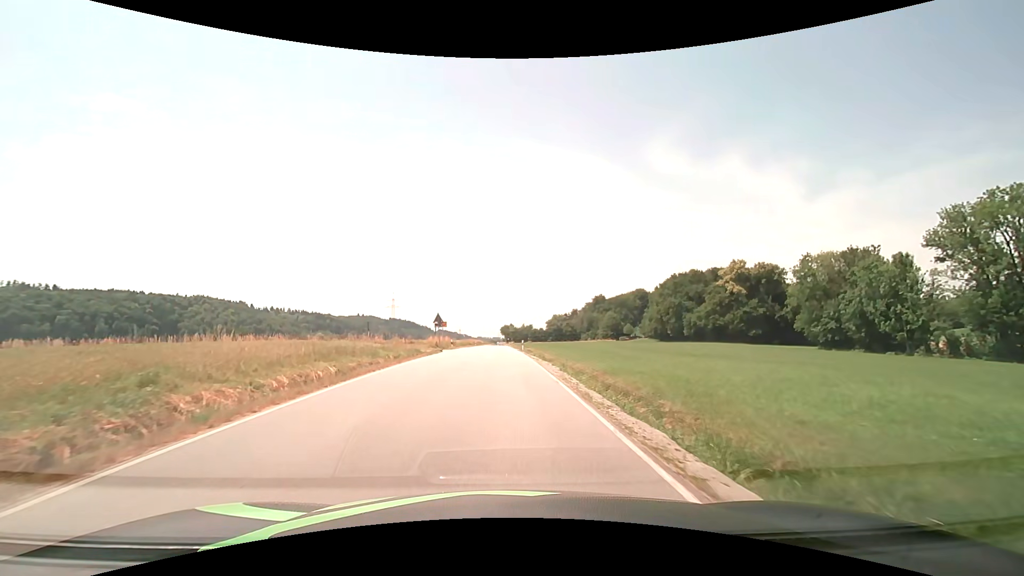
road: secondary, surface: asphalt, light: Day
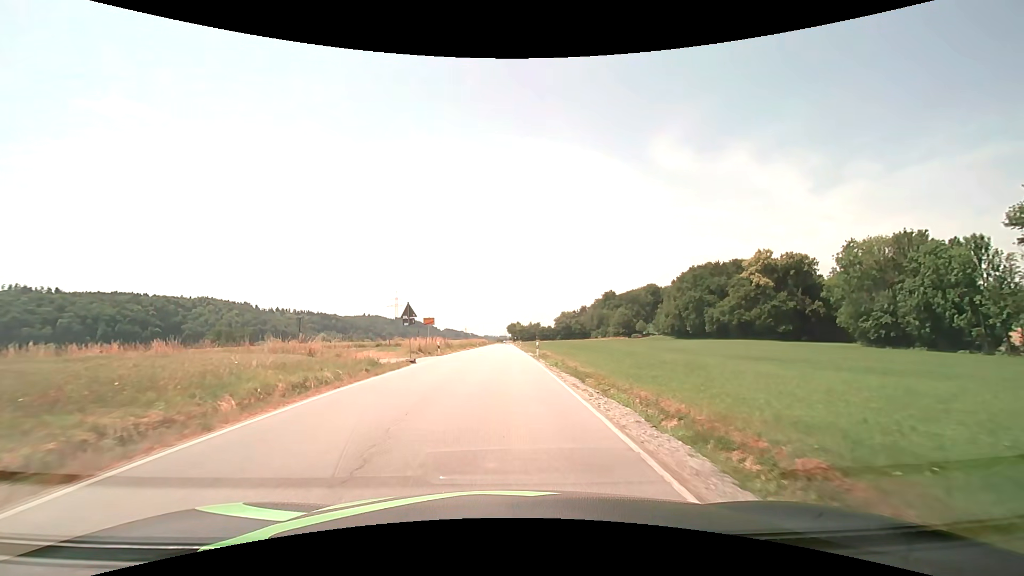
(-0.1, +14.1) m; -1°
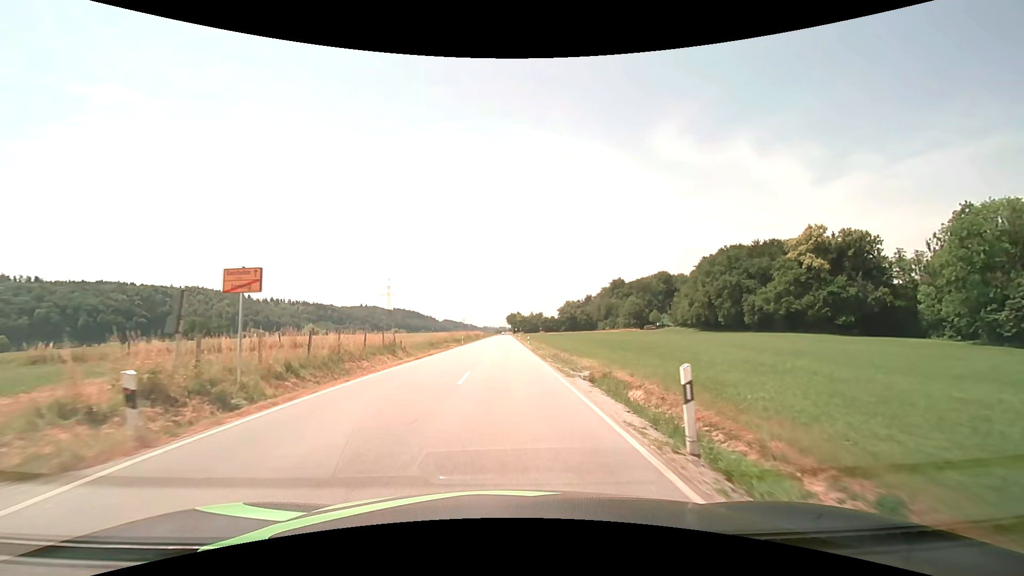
(-0.1, +29.5) m; 0°
(0, +10) (0, +20) (0, +30) (0, +40) (0, +50) (0, +60) (0, +70) (0, +80) (0, +90) (0, +100) m
